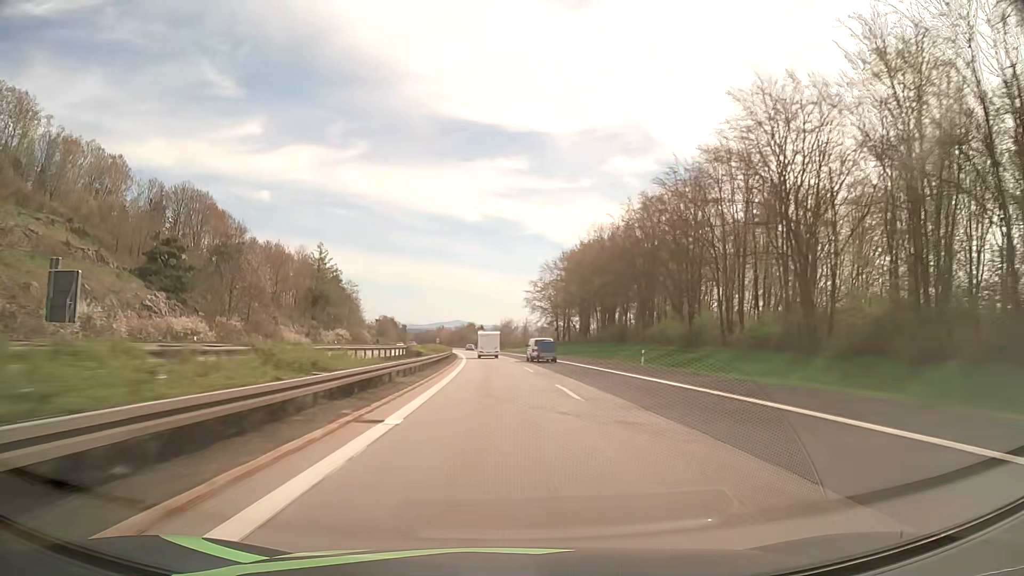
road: motorway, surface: asphalt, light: Day
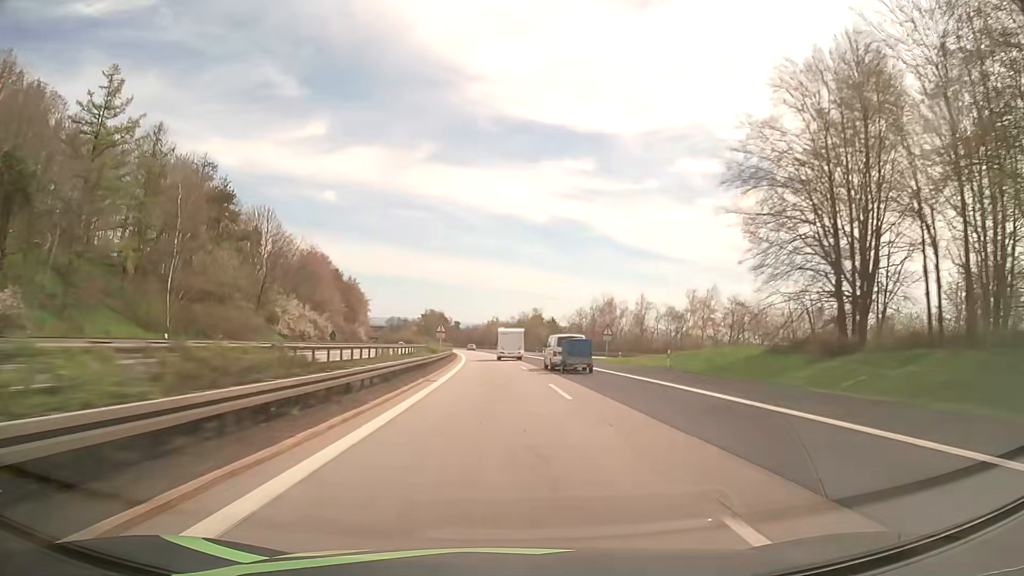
(-5.1, +106.7) m; -6°
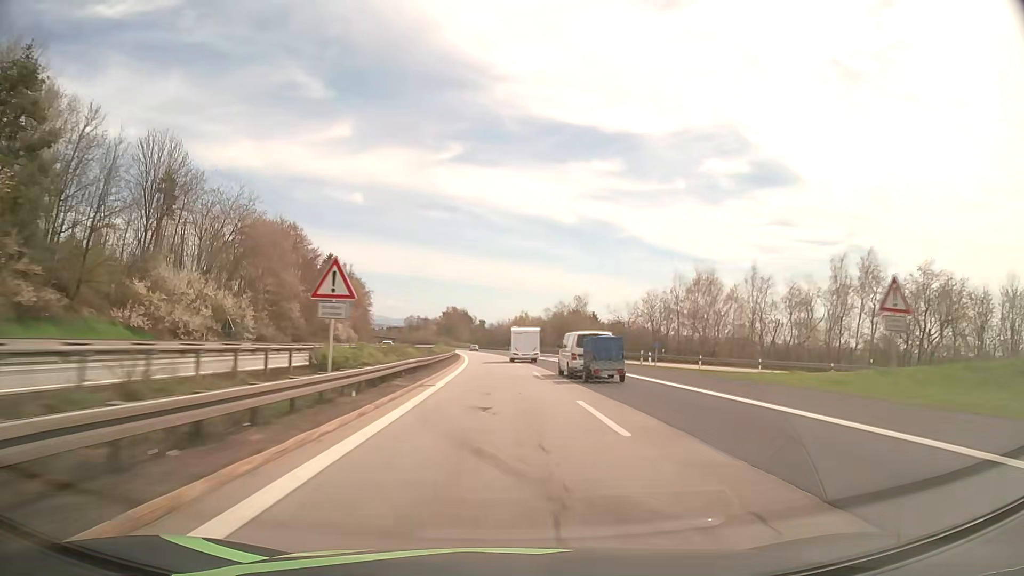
(-0.8, +43.0) m; -2°
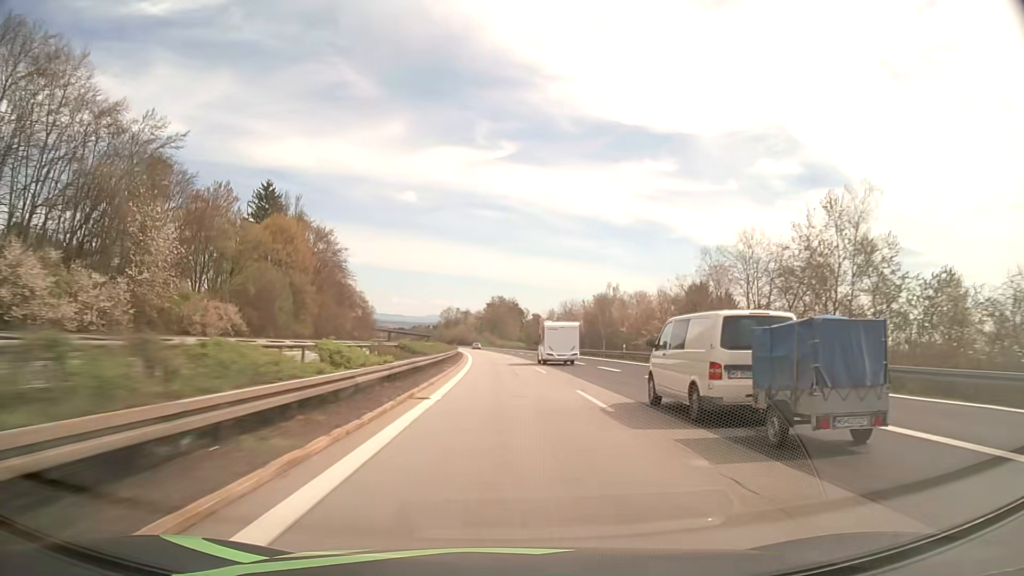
(-3.6, +86.4) m; -5°
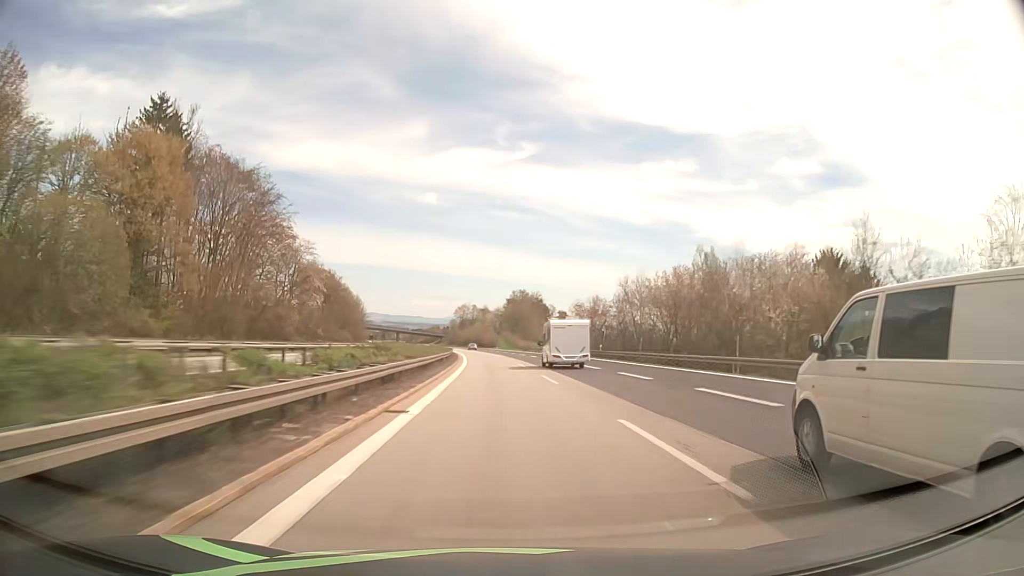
(-0.7, +43.3) m; -2°
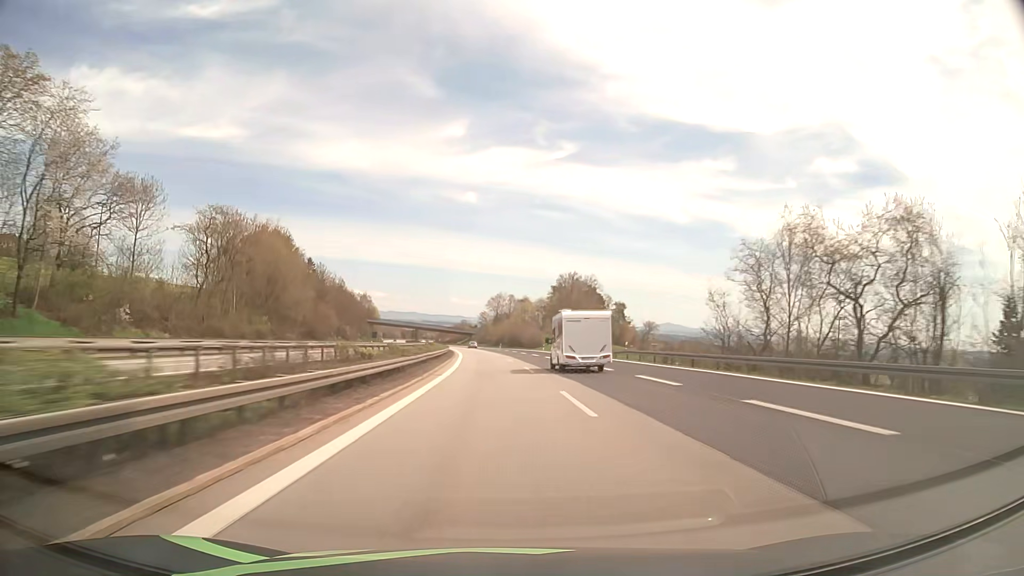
(-1.7, +64.9) m; -3°
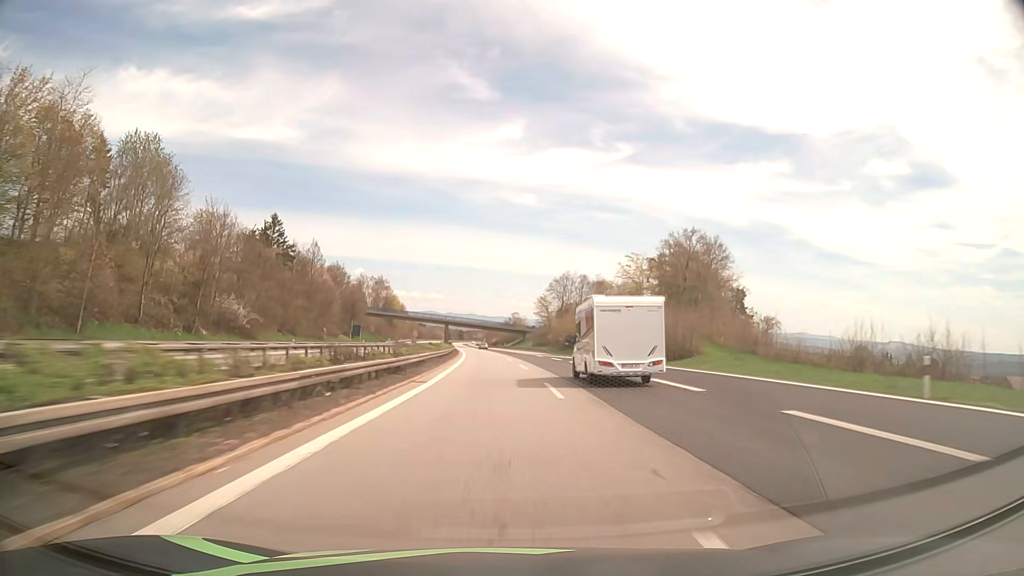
(-3.3, +85.7) m; -5°
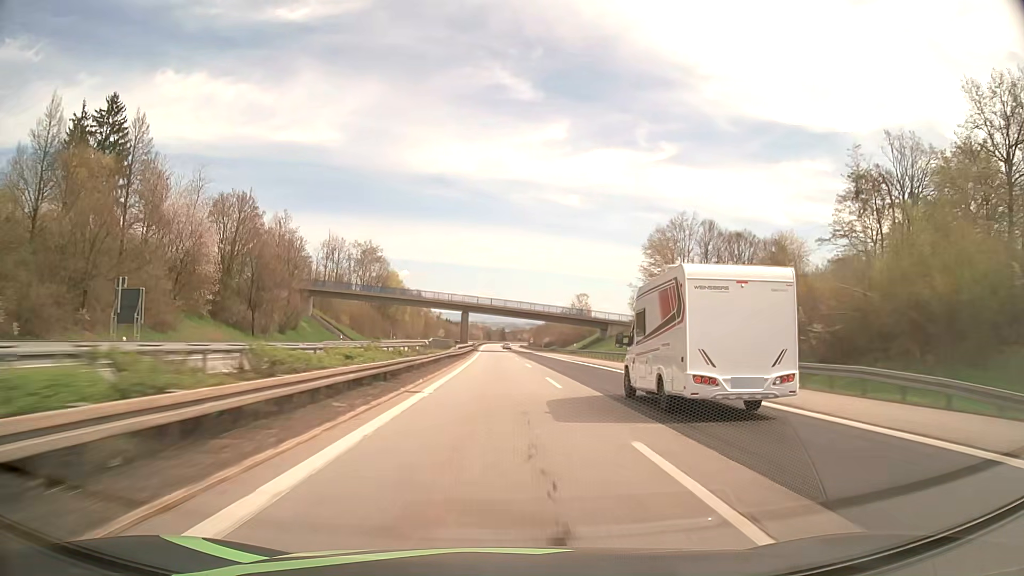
(-3.3, +85.1) m; -4°
(0, +10) (0, +20) (0, +30) (-1, +40) (-1, +50) (-1, +60) (-1, +70) (-2, +80) (-2, +90) (-2, +100) m
